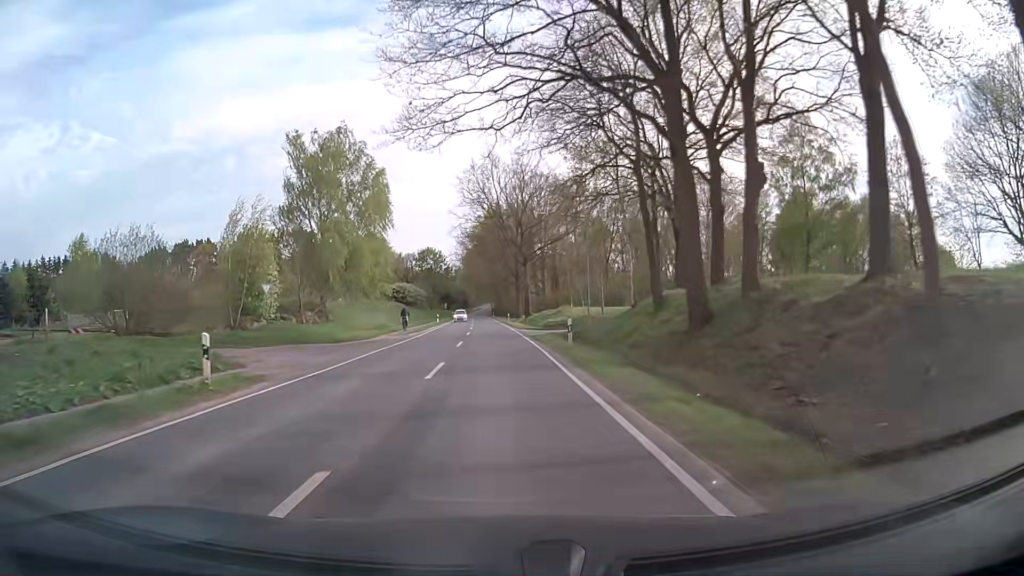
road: secondary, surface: asphalt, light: Day
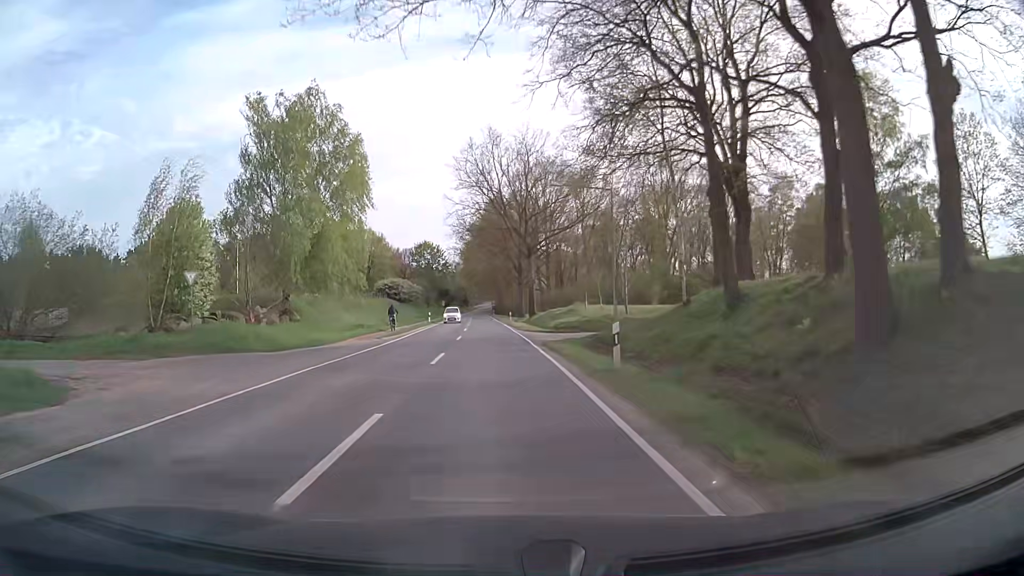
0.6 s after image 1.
(0.0, +9.3) m; 0°
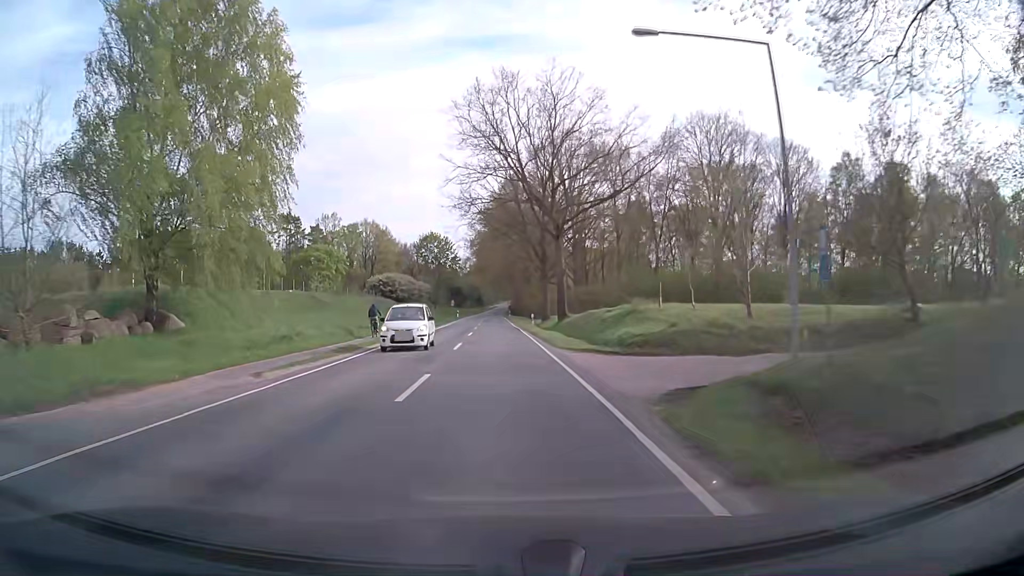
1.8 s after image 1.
(-0.2, +18.7) m; -2°
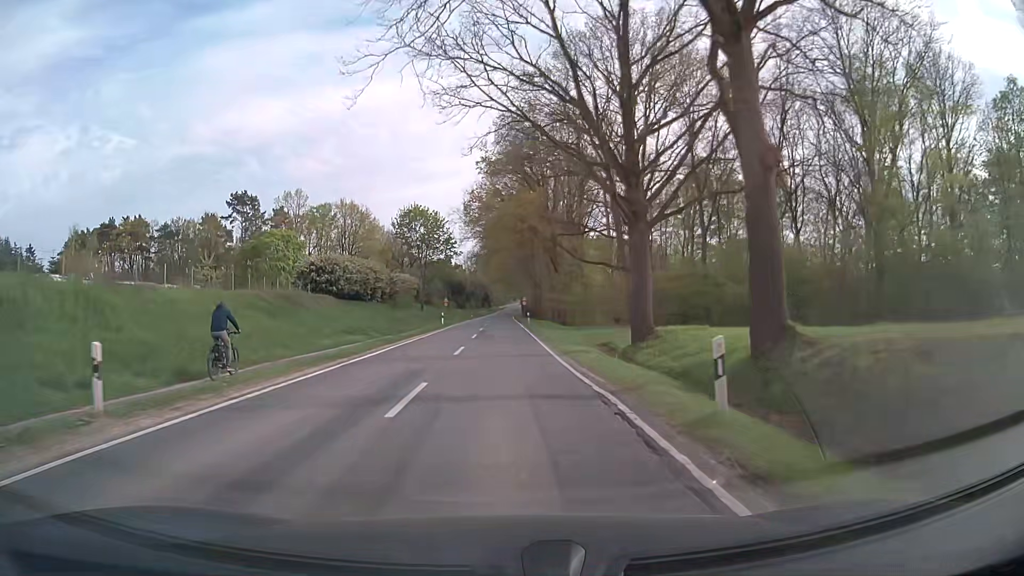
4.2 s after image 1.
(-0.3, +37.9) m; -1°
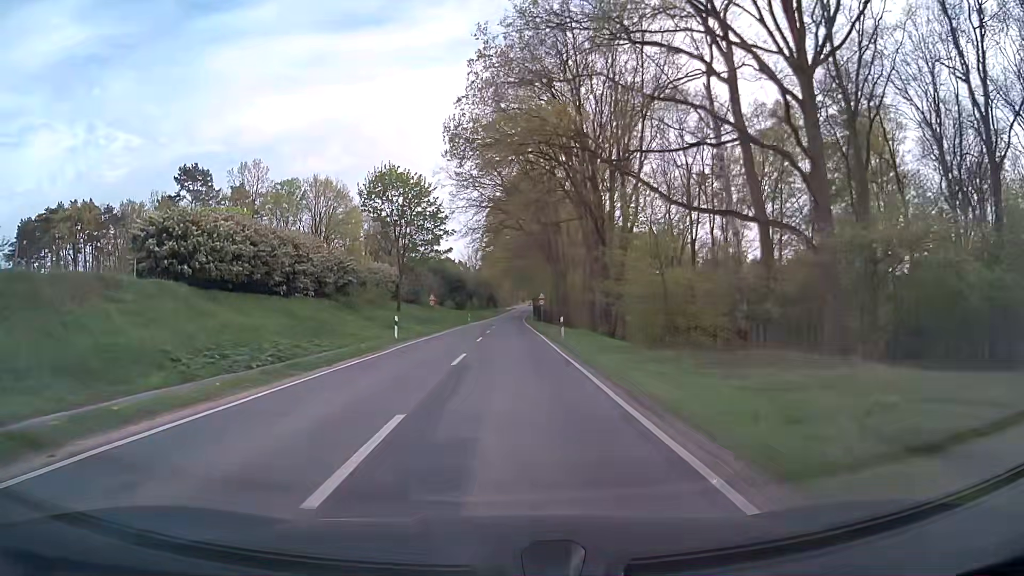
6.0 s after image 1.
(-0.2, +28.0) m; -1°
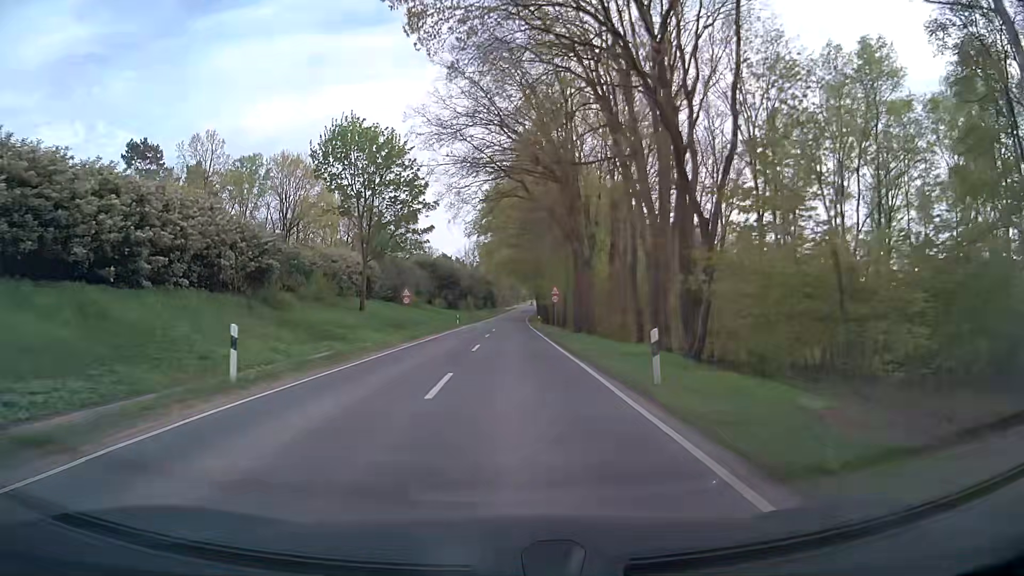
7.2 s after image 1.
(-0.1, +18.5) m; 0°
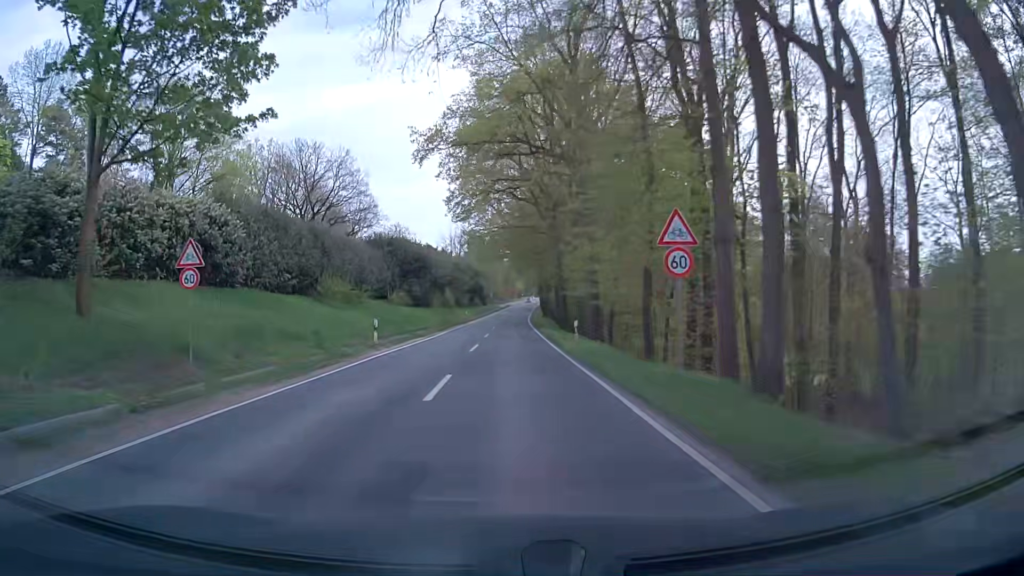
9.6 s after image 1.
(0.0, +36.6) m; +1°
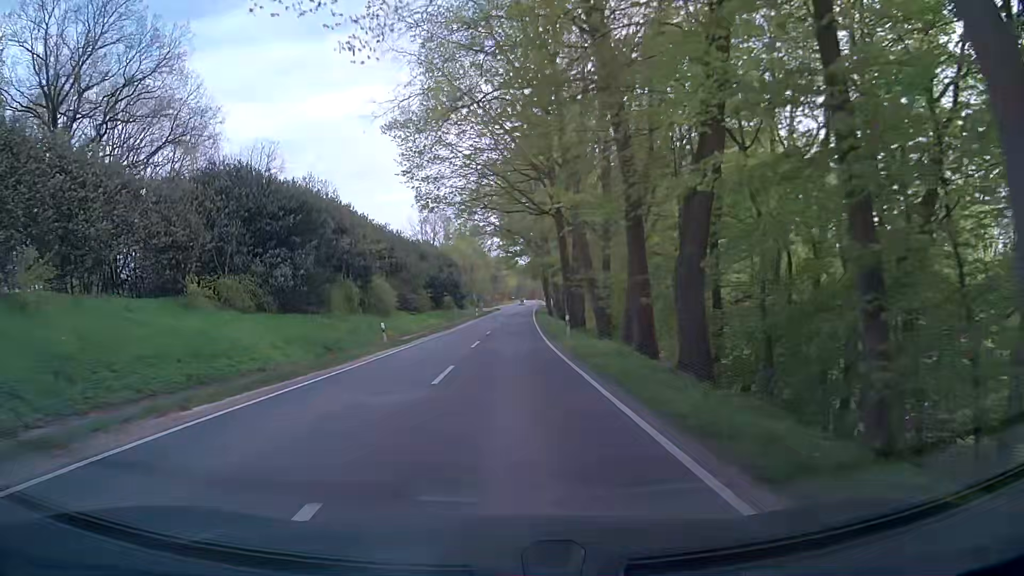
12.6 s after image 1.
(+0.1, +46.1) m; 0°
(0, +10) (0, +20) (0, +30) (0, +40) (+1, +50) (+1, +60) (+2, +70) (+2, +80) (+3, +90) (+3, +100) m
